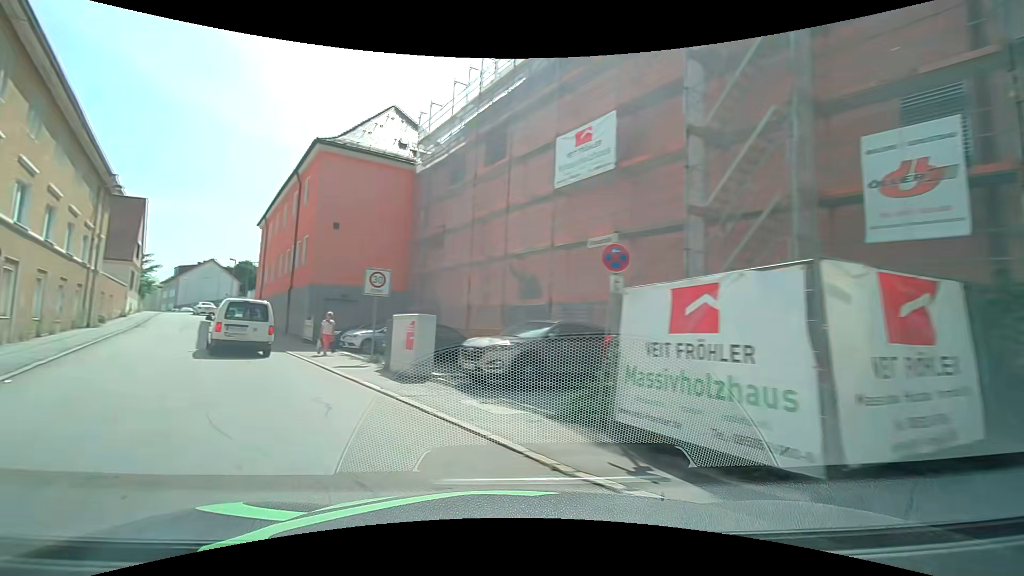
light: Day
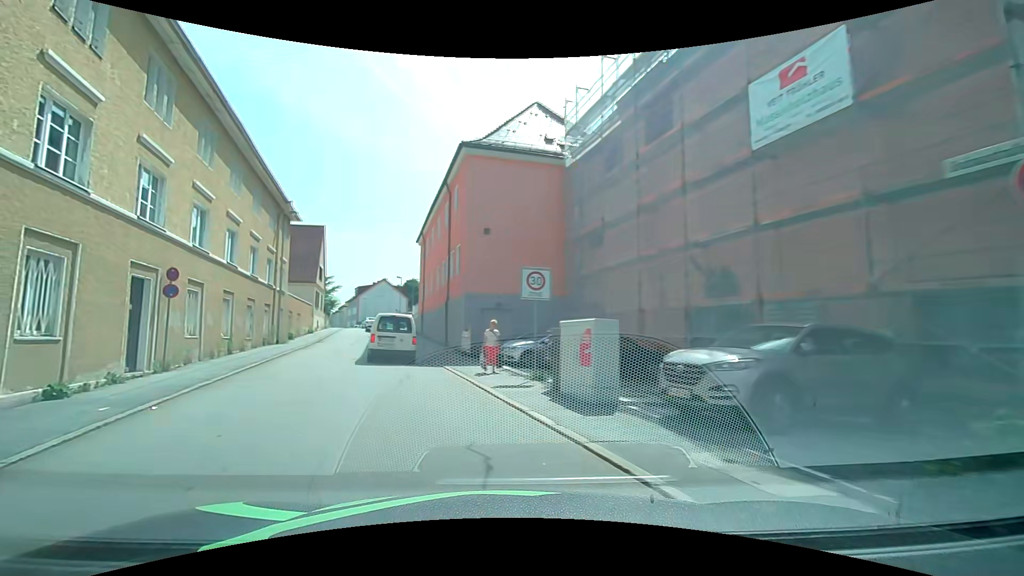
(-0.5, +3.3) m; -19°
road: residential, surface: asphalt
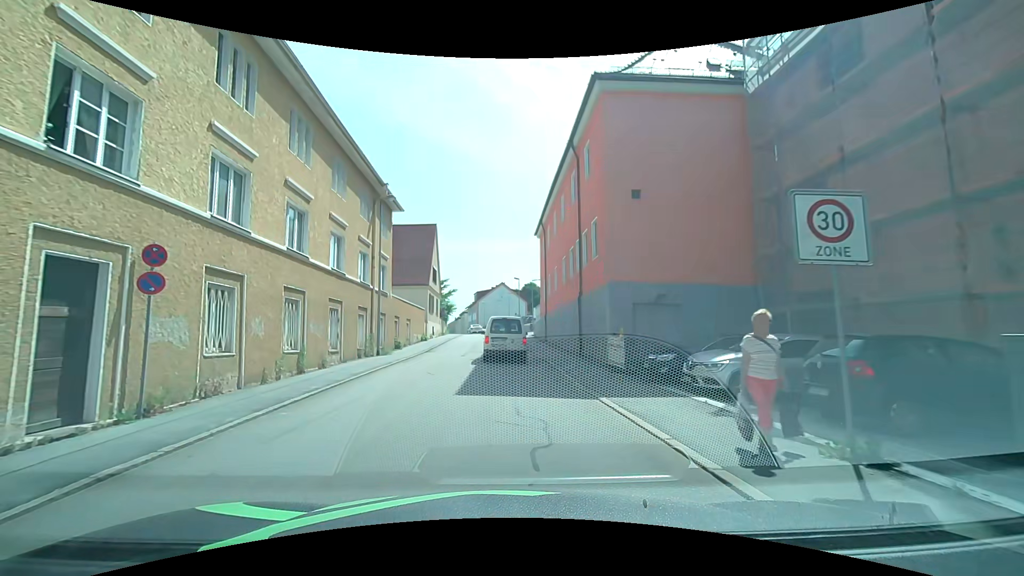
(-1.2, +7.5) m; -13°
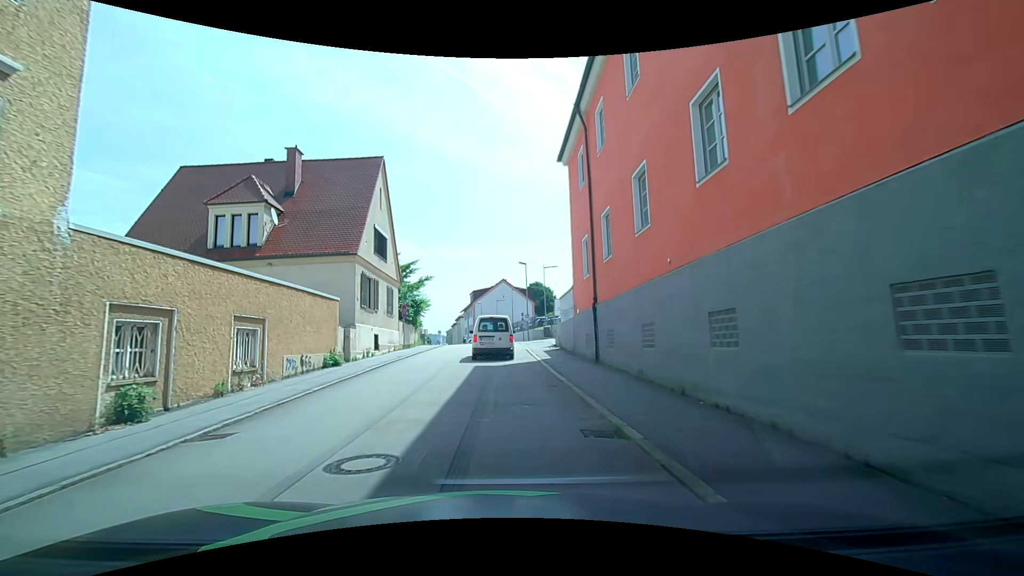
(-0.1, +21.7) m; -1°
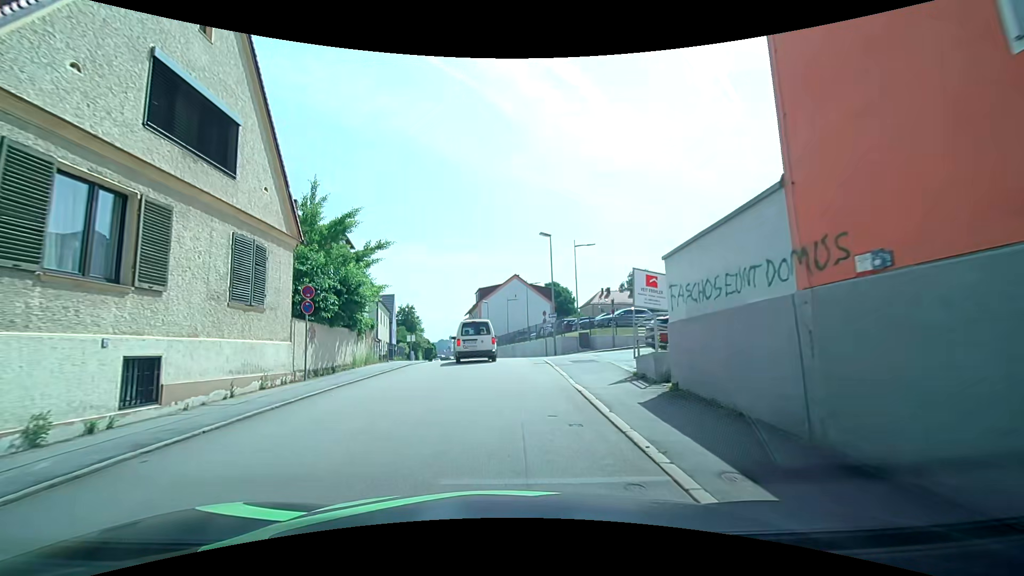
(0.0, +17.7) m; -1°
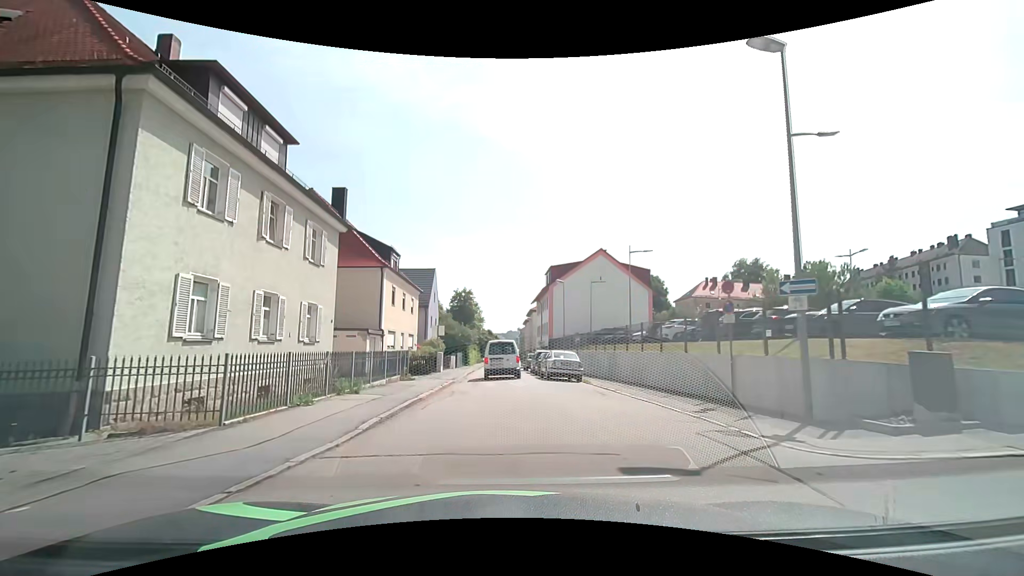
(-1.2, +21.8) m; -9°
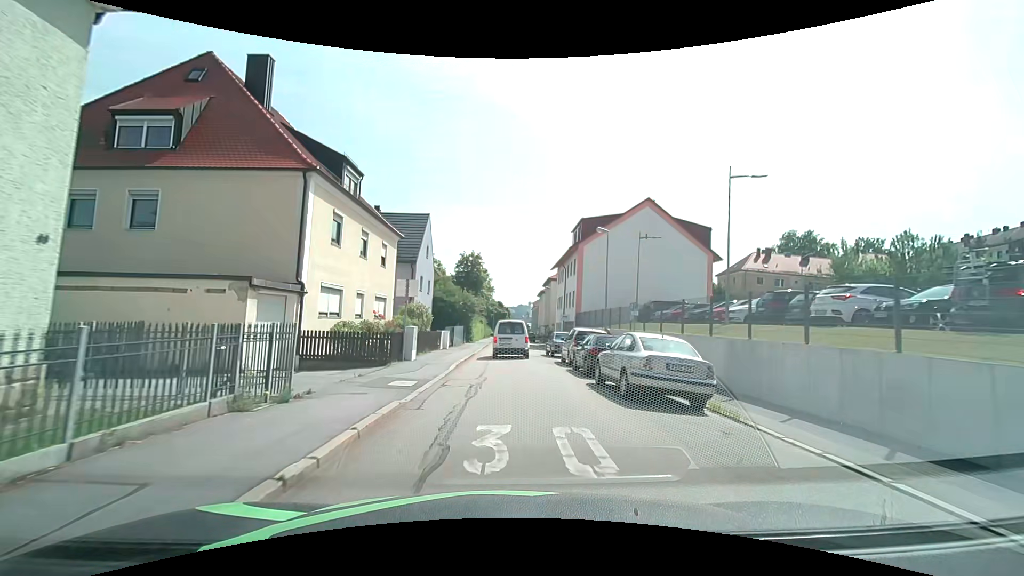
(-0.2, +13.8) m; 0°
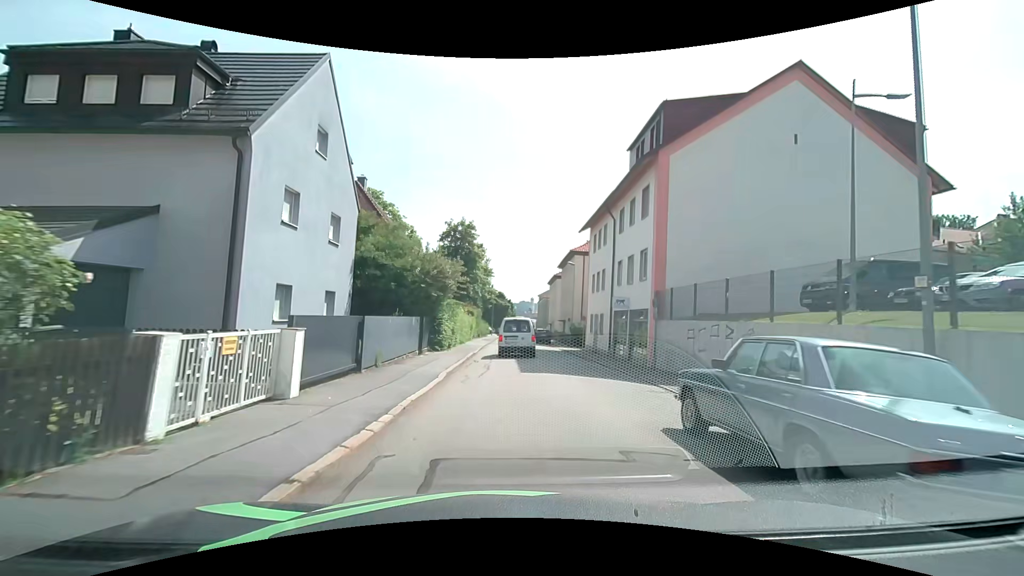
(-0.2, +23.8) m; 0°
(0, +10) (0, +20) (0, +30) (0, +40) (0, +50) (0, +60) (0, +70) (0, +80) (+1, +90) (+1, +100) m
